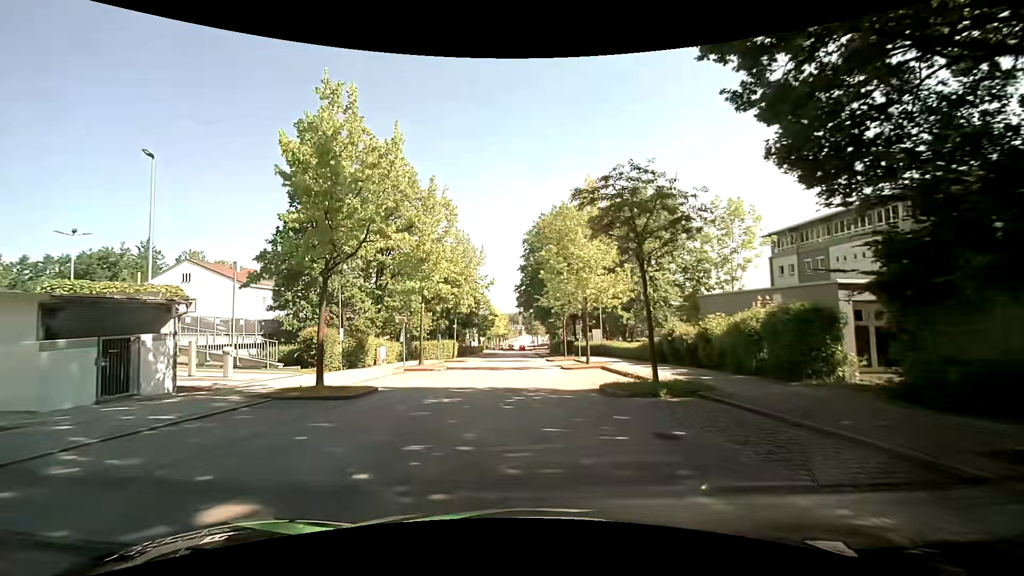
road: residential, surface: asphalt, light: Day
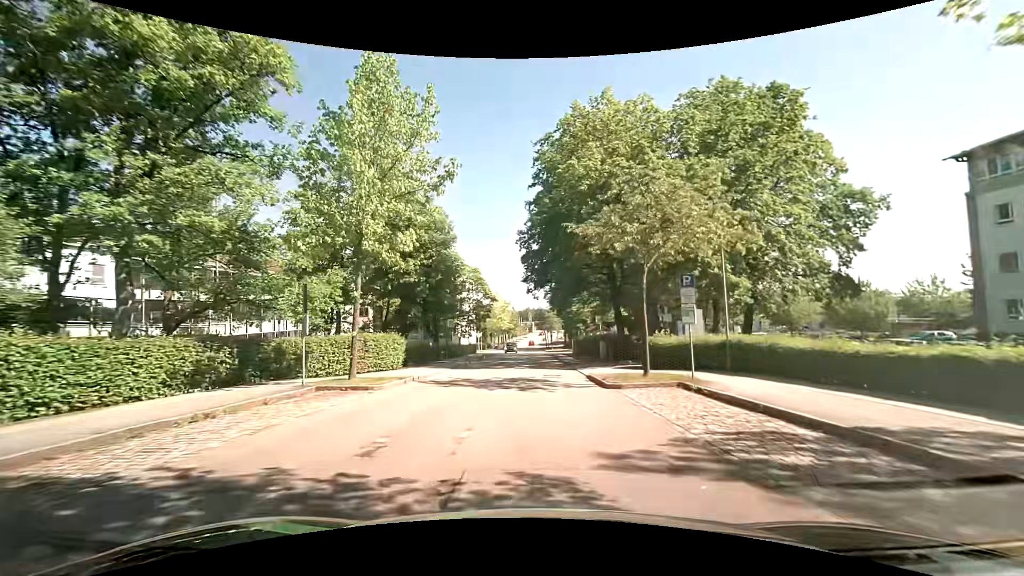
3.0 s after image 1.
(-0.7, +26.4) m; -2°
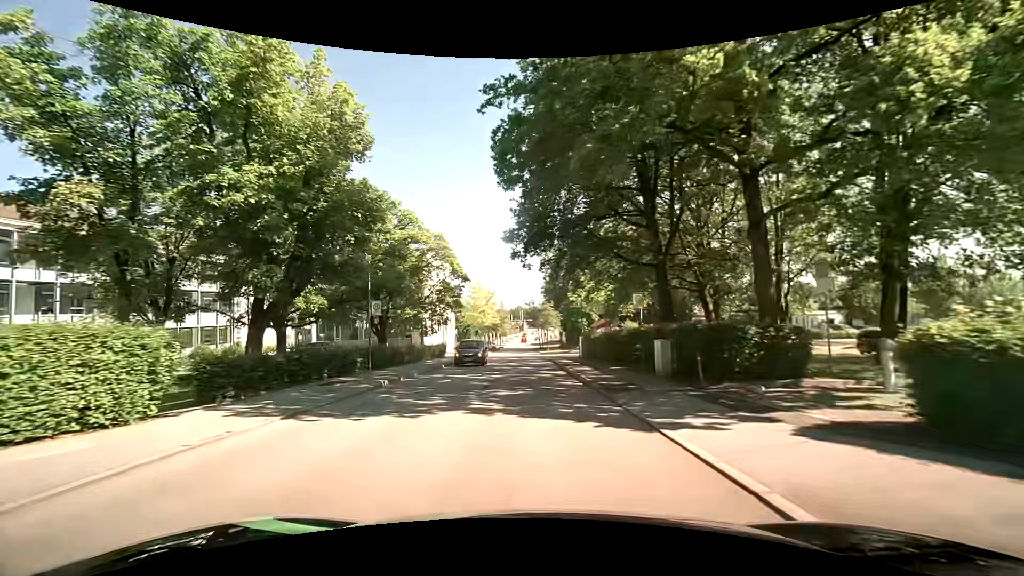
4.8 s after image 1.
(+0.1, +17.3) m; 0°
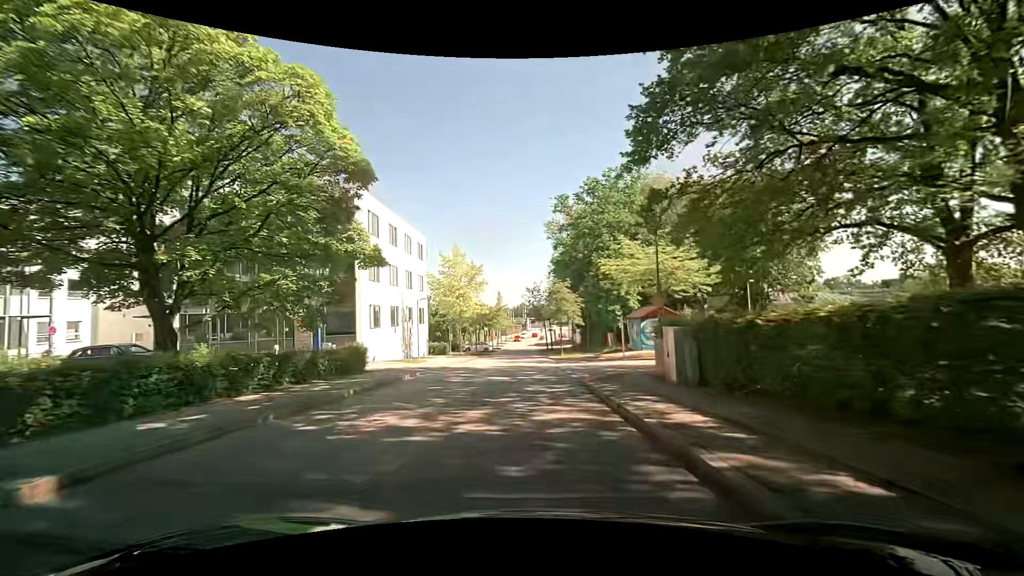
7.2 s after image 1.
(0.0, +23.3) m; -1°
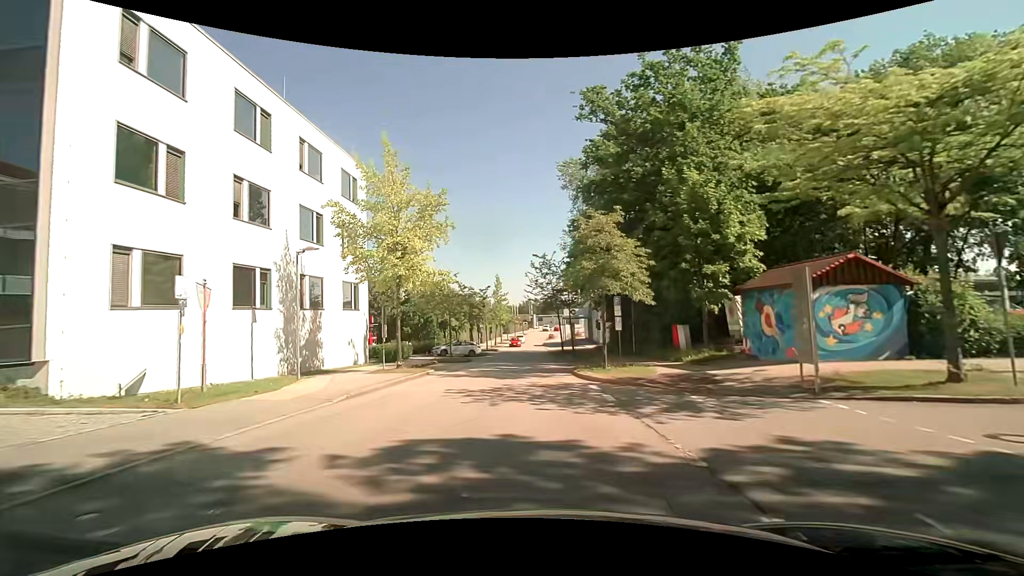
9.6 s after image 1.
(+0.3, +22.8) m; 0°
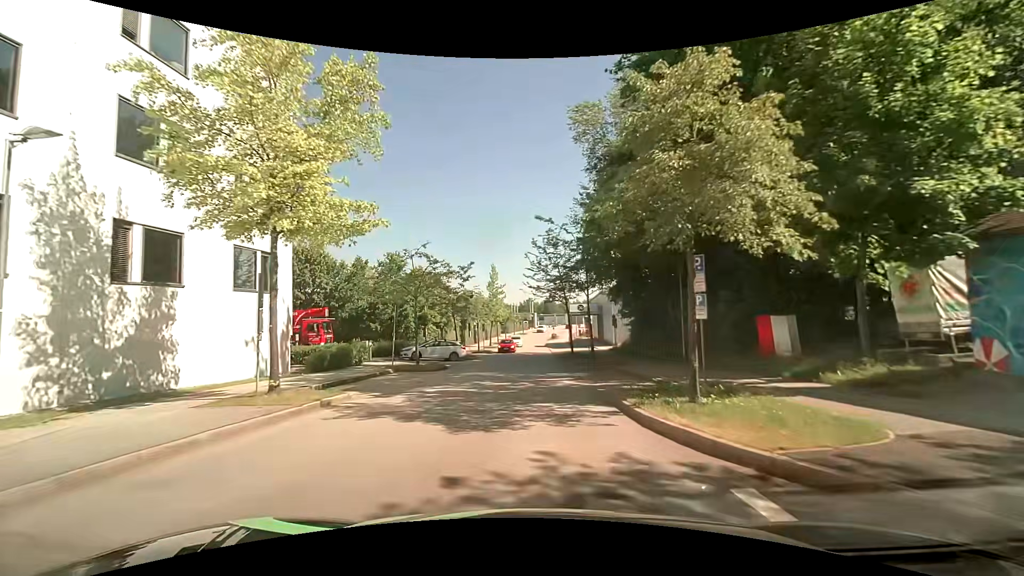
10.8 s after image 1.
(-0.1, +11.2) m; 0°
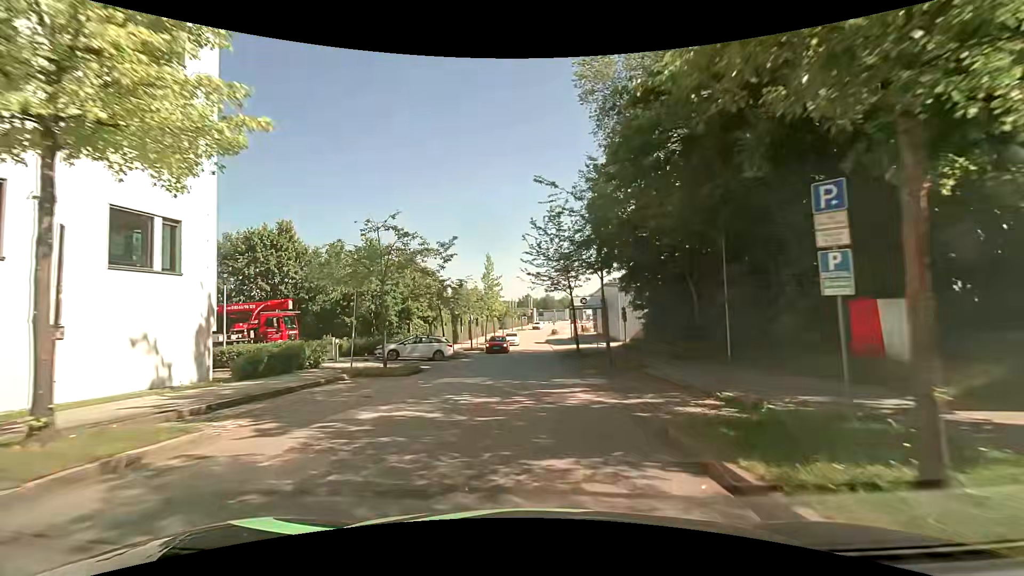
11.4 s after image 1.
(0.0, +5.6) m; 0°
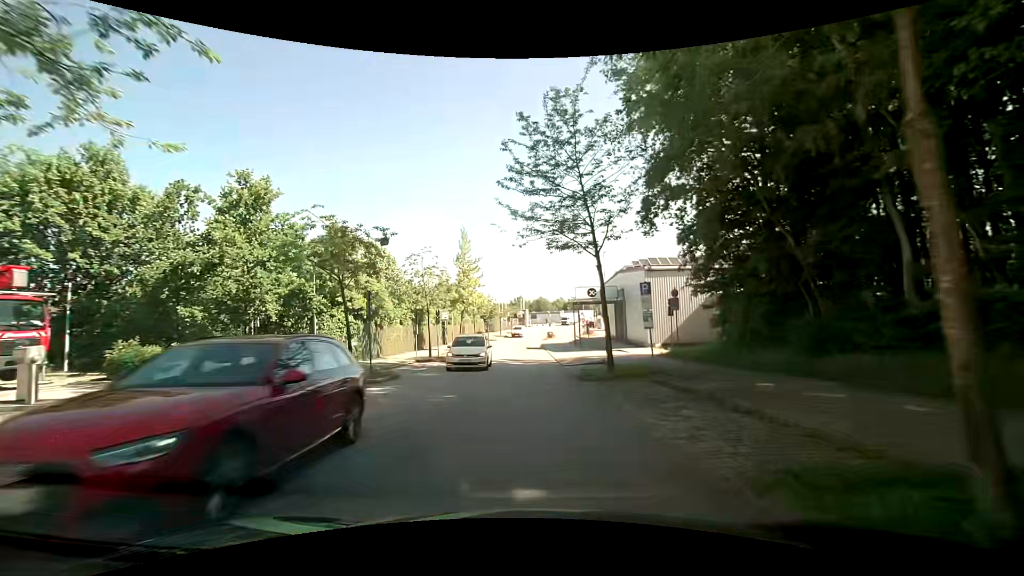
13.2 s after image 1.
(+0.1, +16.6) m; 0°
(0, +10) (0, +20) (0, +30) (0, +40) (0, +50) (0, +60) (0, +70) (0, +80) (+1, +90) (+2, +100) m
